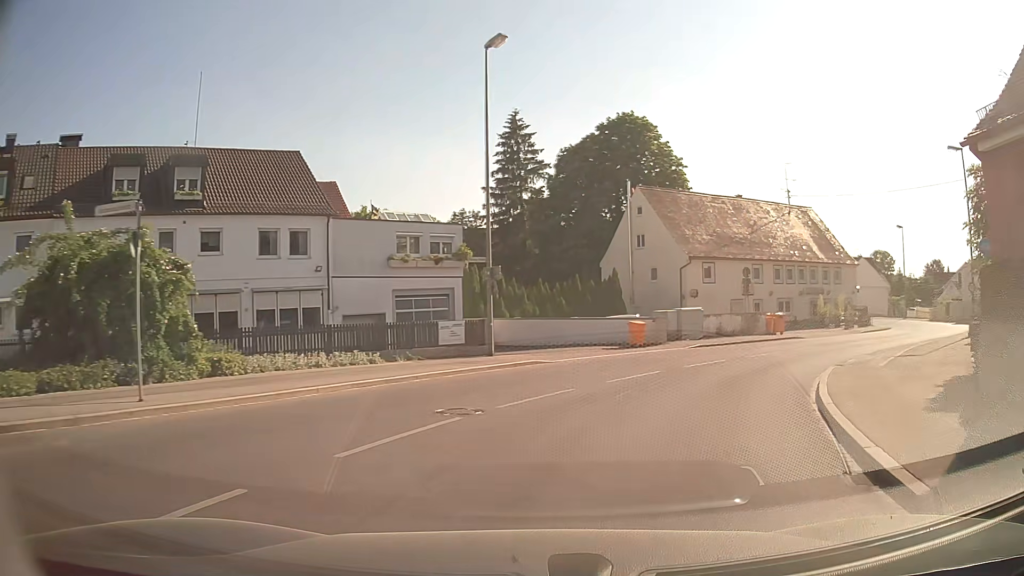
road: secondary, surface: asphalt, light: Day
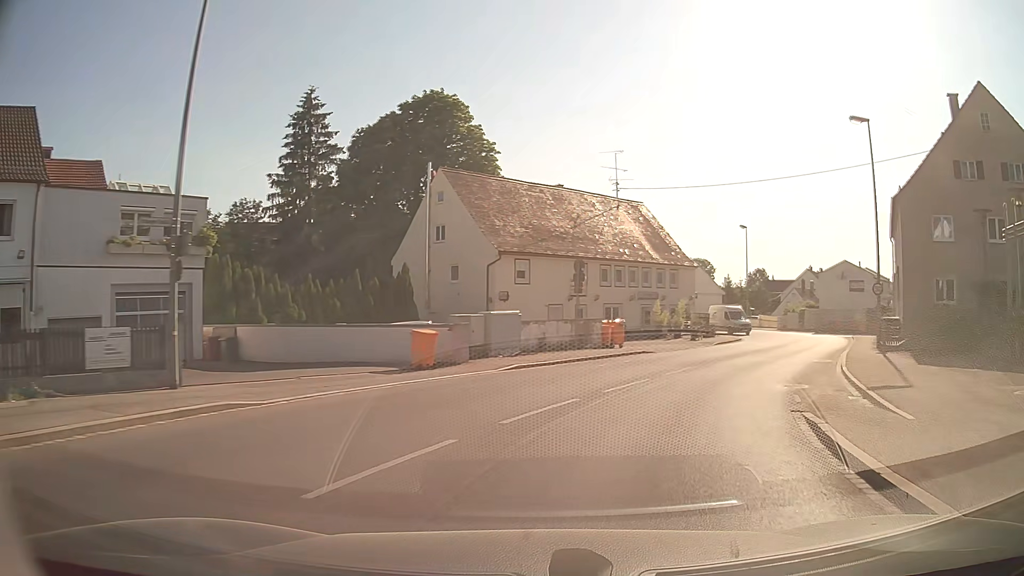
(+1.2, +9.4) m; +16°
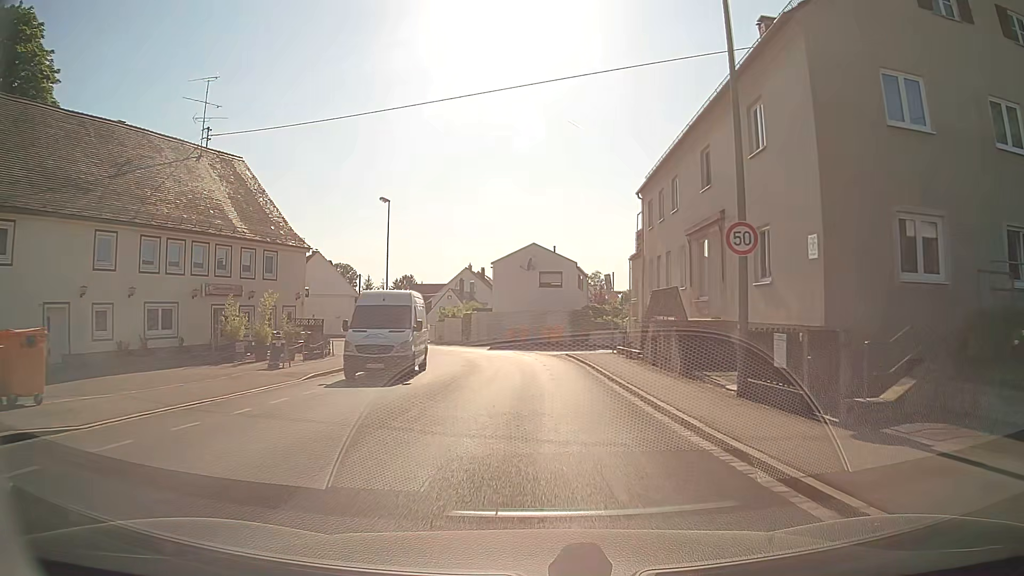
(+6.3, +20.0) m; +31°
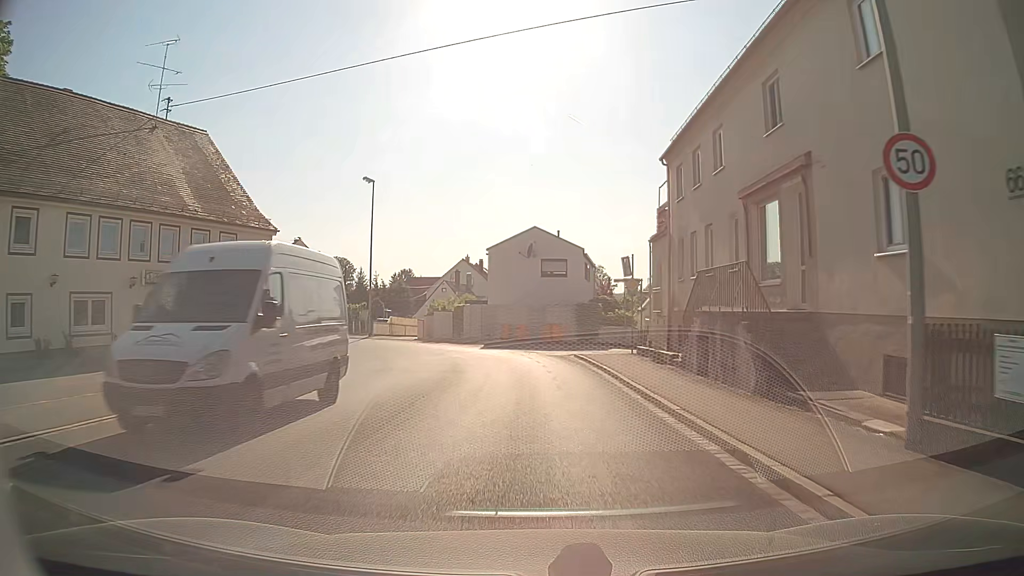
(0.0, +5.7) m; 0°
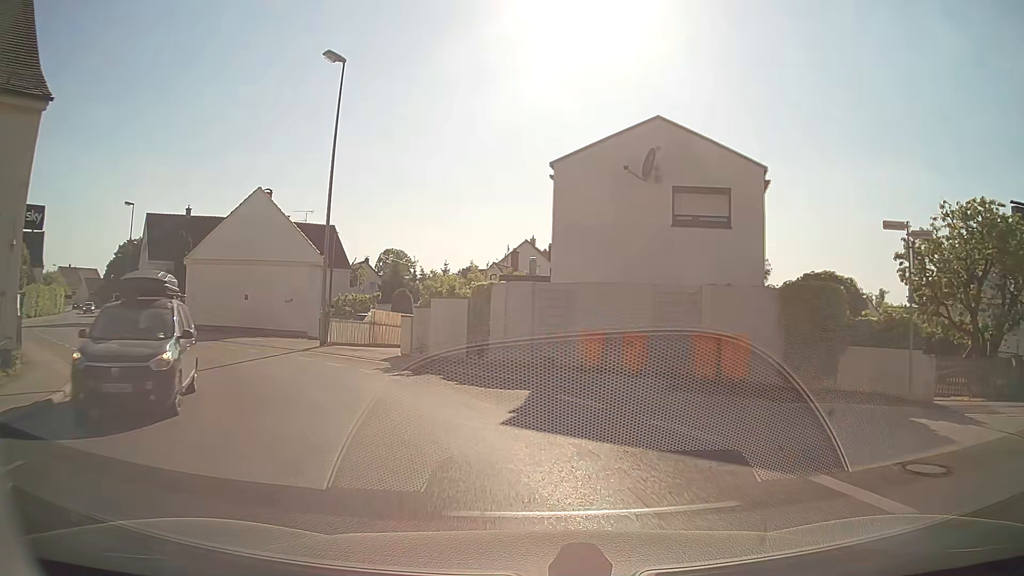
(-1.1, +22.9) m; -6°
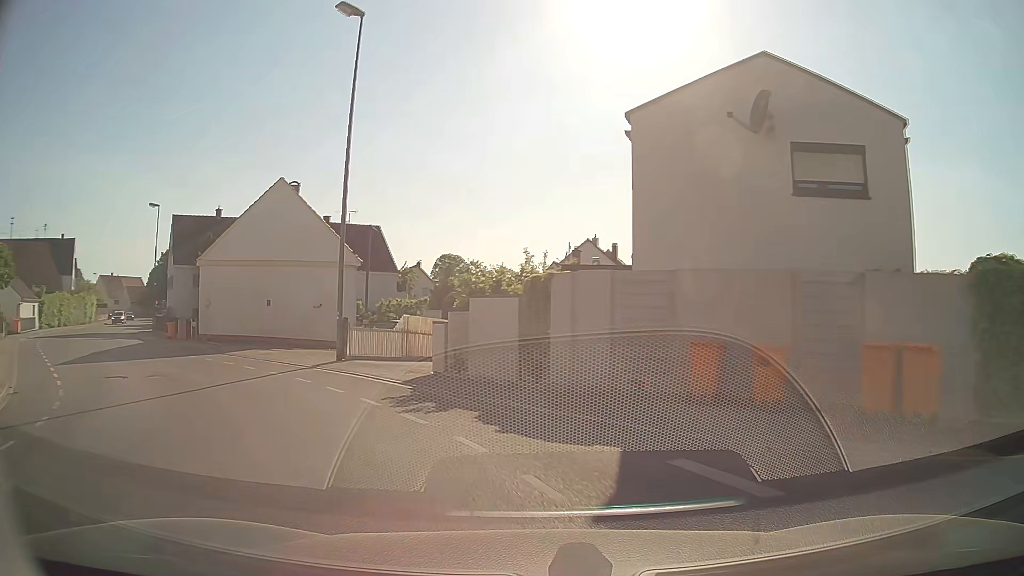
(-0.2, +4.9) m; -4°
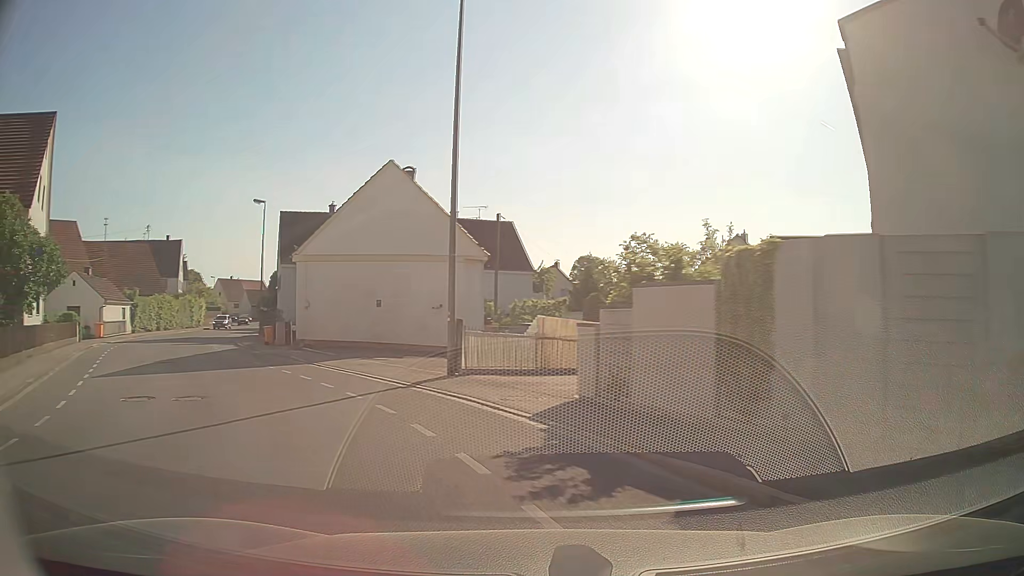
(-0.4, +4.7) m; -12°
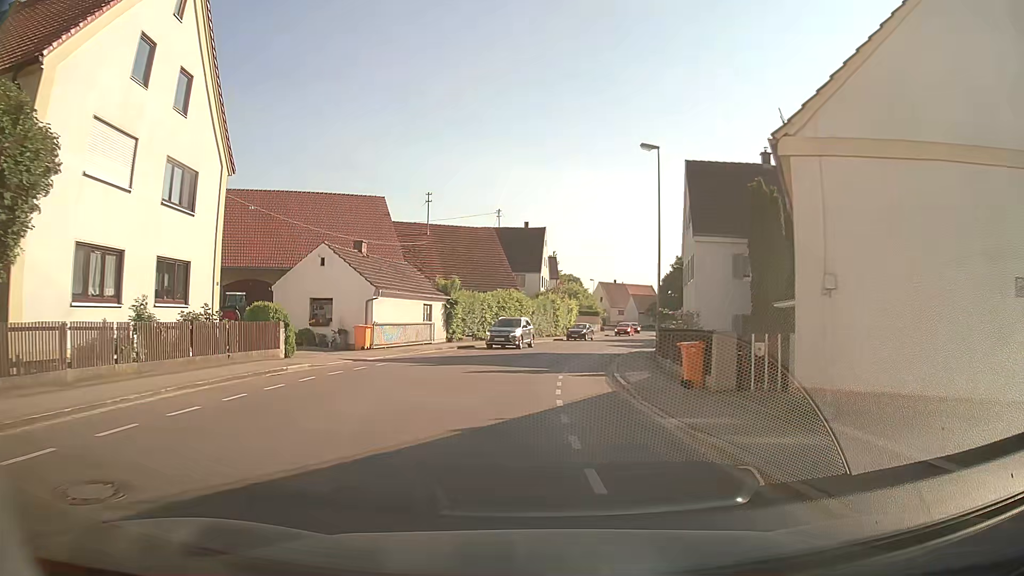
(-7.6, +18.3) m; -34°
(0, +10) (0, +20) (+2, +30) (+4, +40) (+6, +49) (+9, +59) (+12, +68) (+15, +78) (+17, +88) (+19, +98) m
